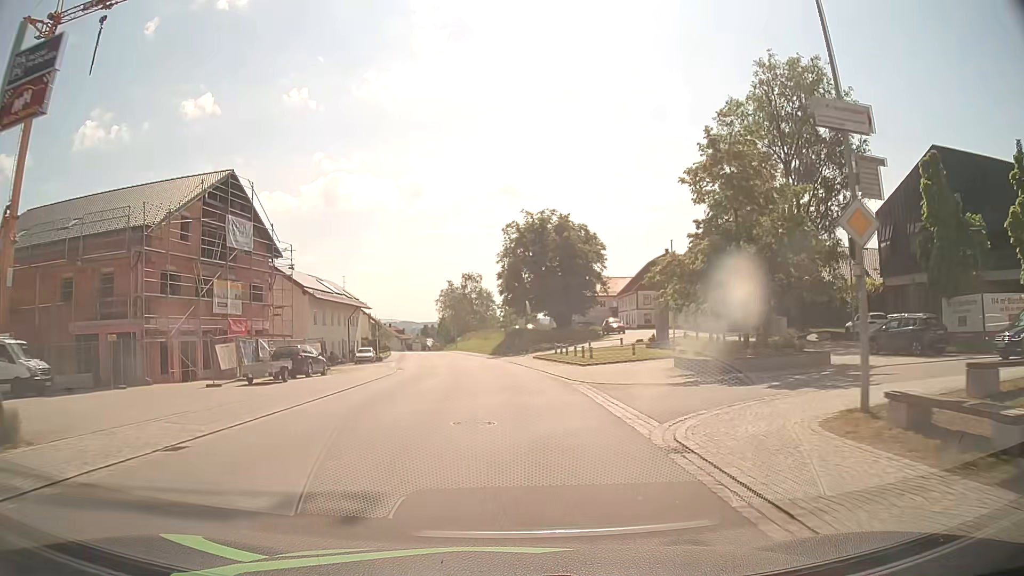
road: secondary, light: Day
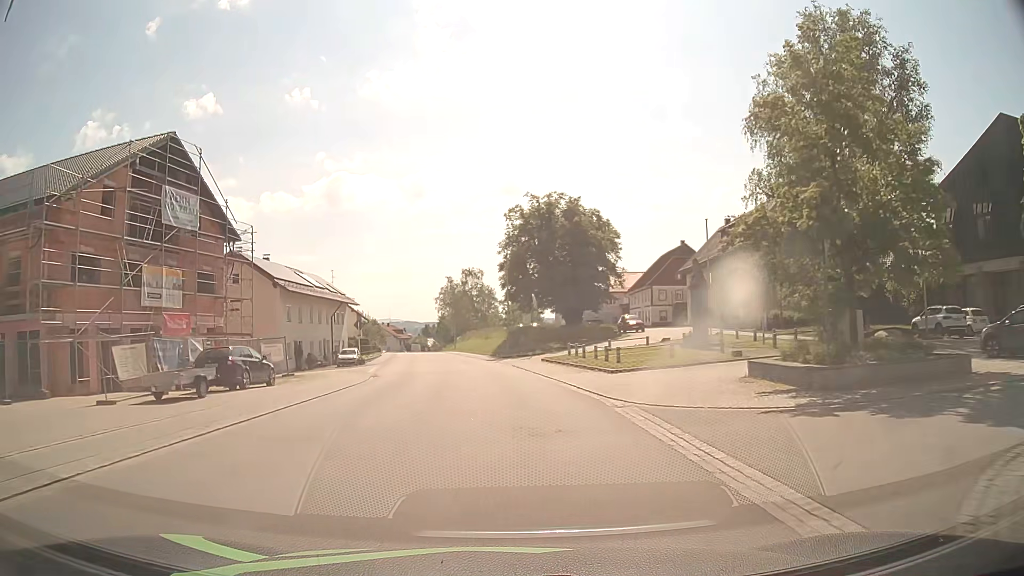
(0.0, +7.8) m; -1°
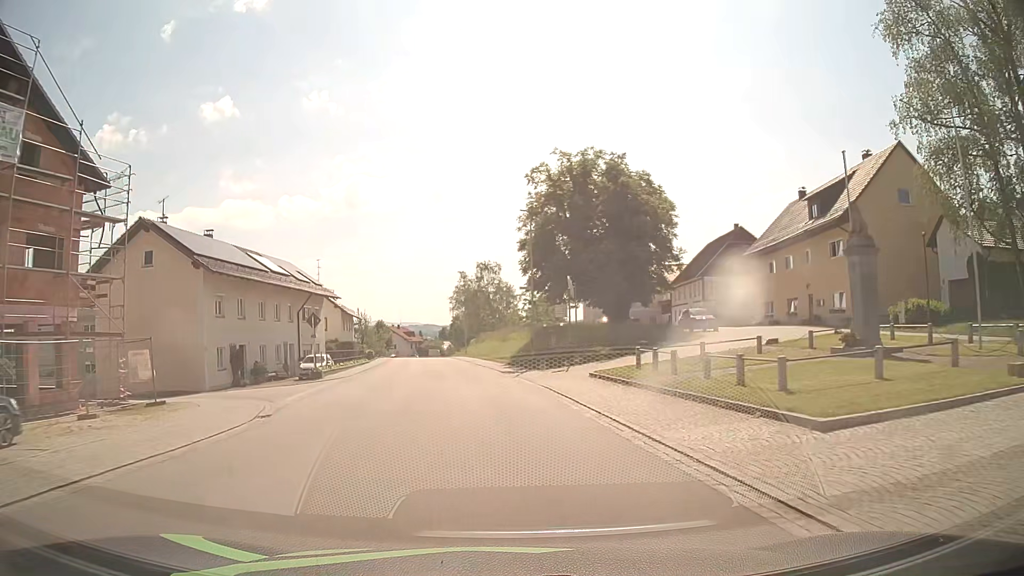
(-0.1, +15.3) m; -1°
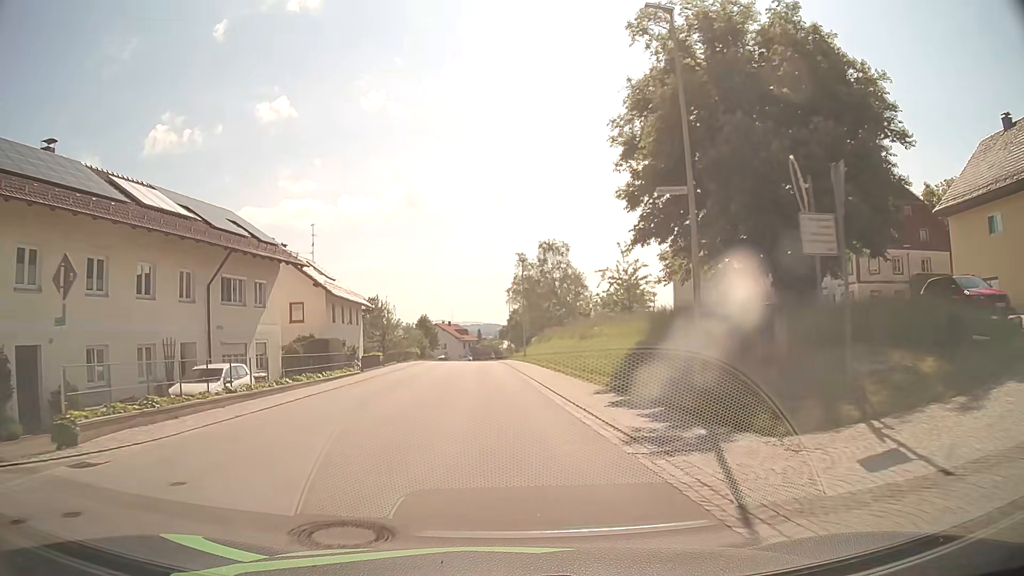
(-0.9, +22.6) m; -7°
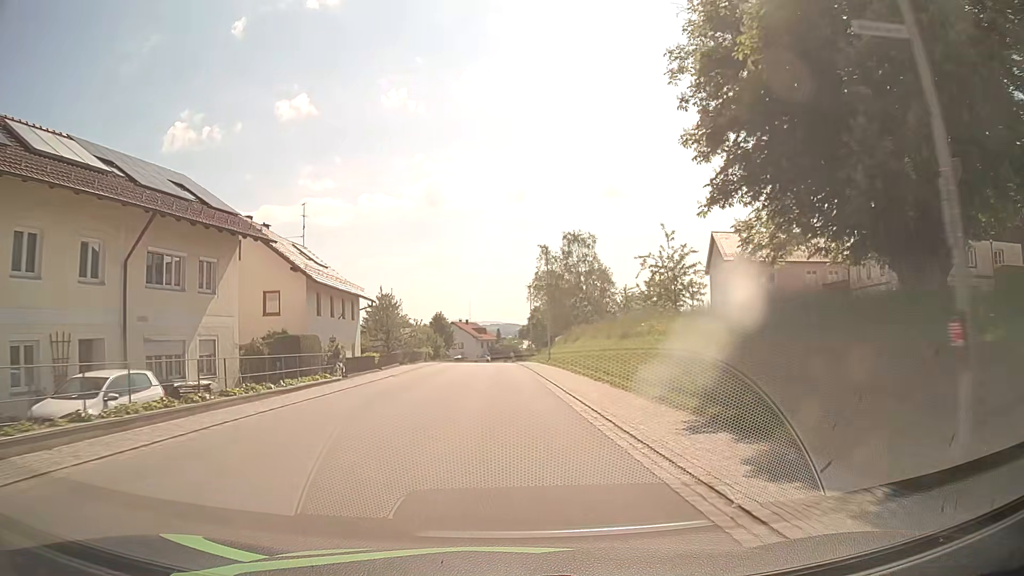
(+0.1, +7.6) m; 0°
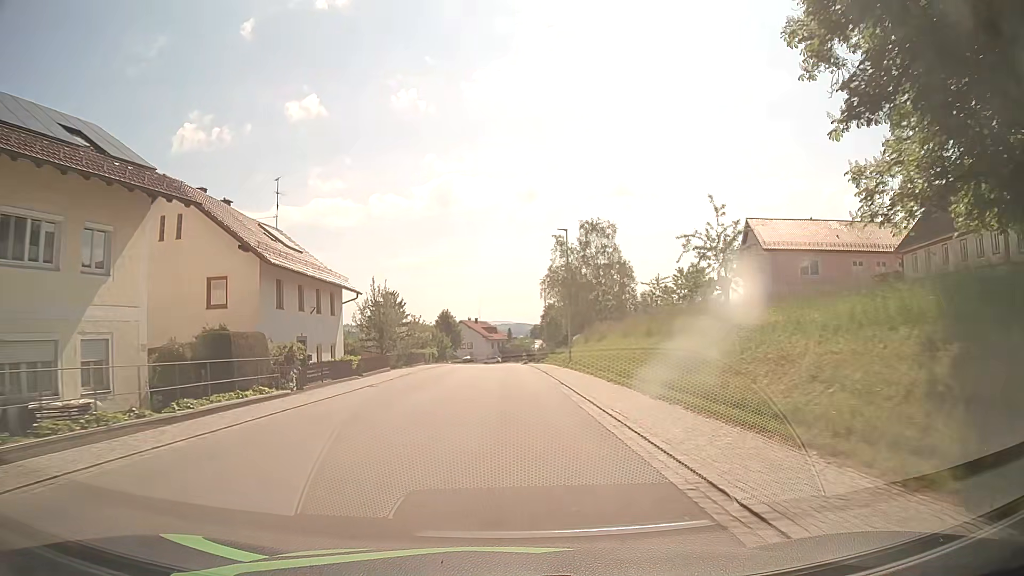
(-0.1, +7.6) m; -2°
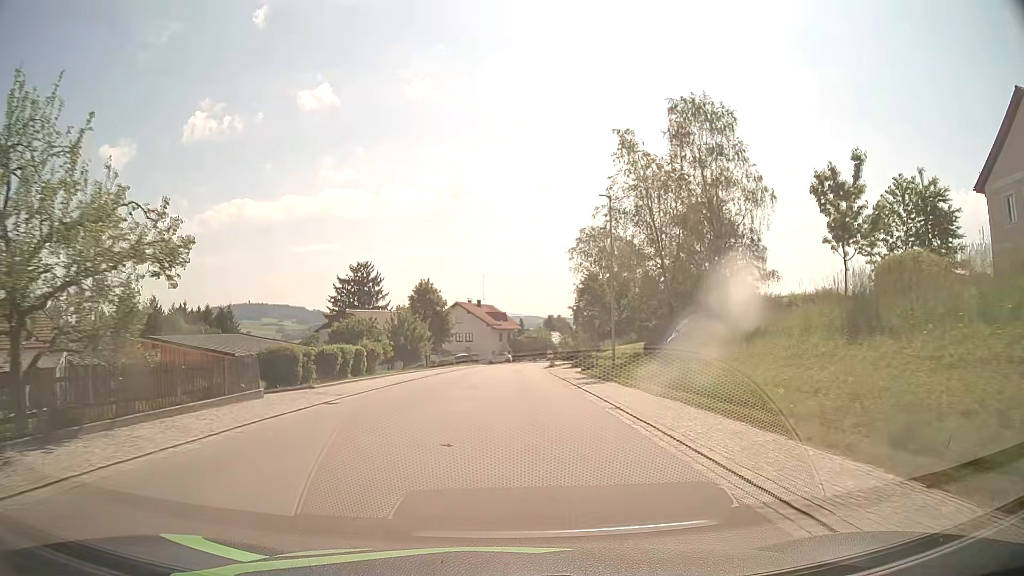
(0.0, +38.1) m; 0°
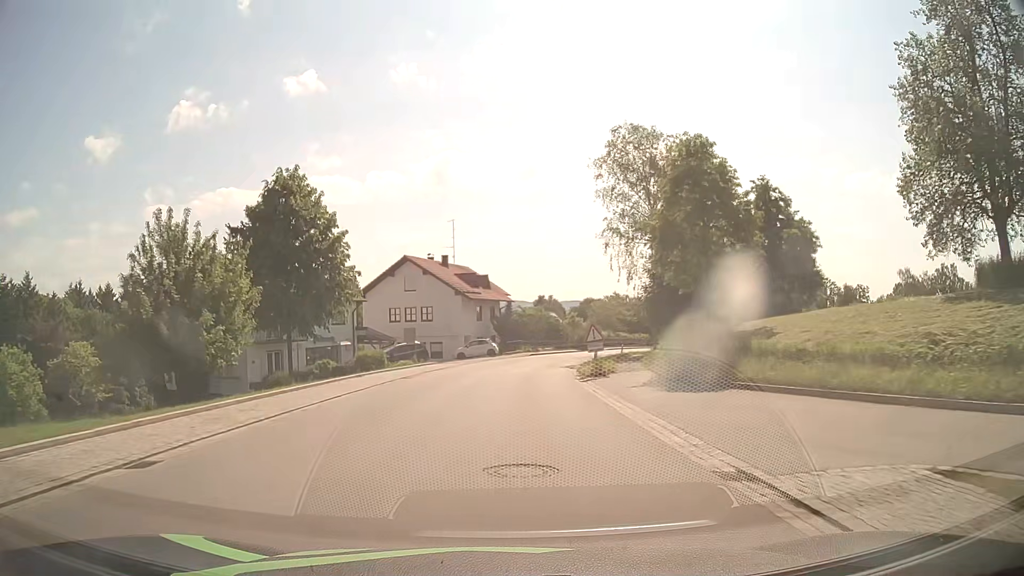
(+0.2, +38.7) m; +1°
(0, +10) (0, +20) (+1, +30) (+2, +40) (+4, +50) (+7, +59) (+11, +69) (+15, +78) (+19, +87) (+25, +95) m
